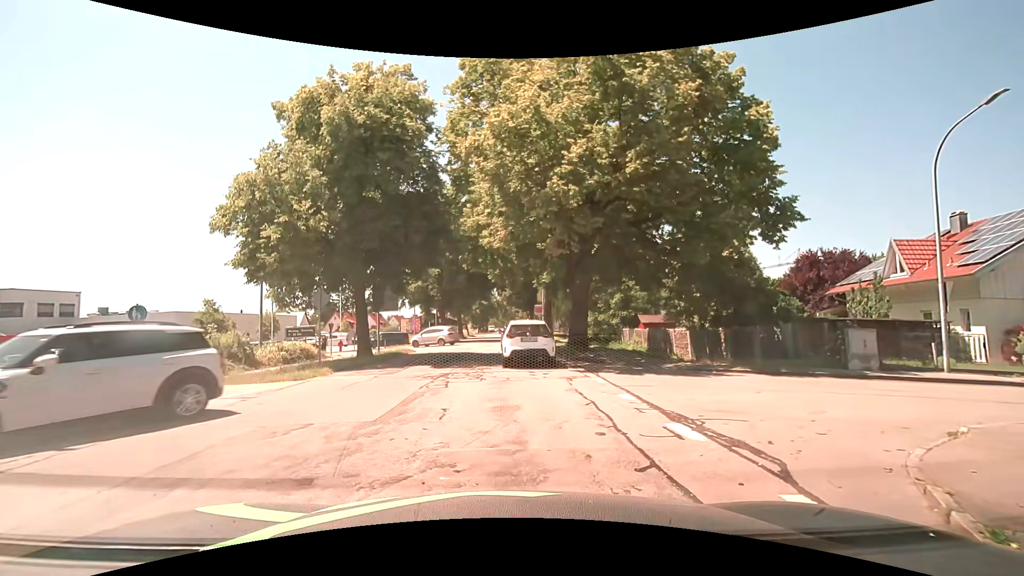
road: unclassified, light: Day
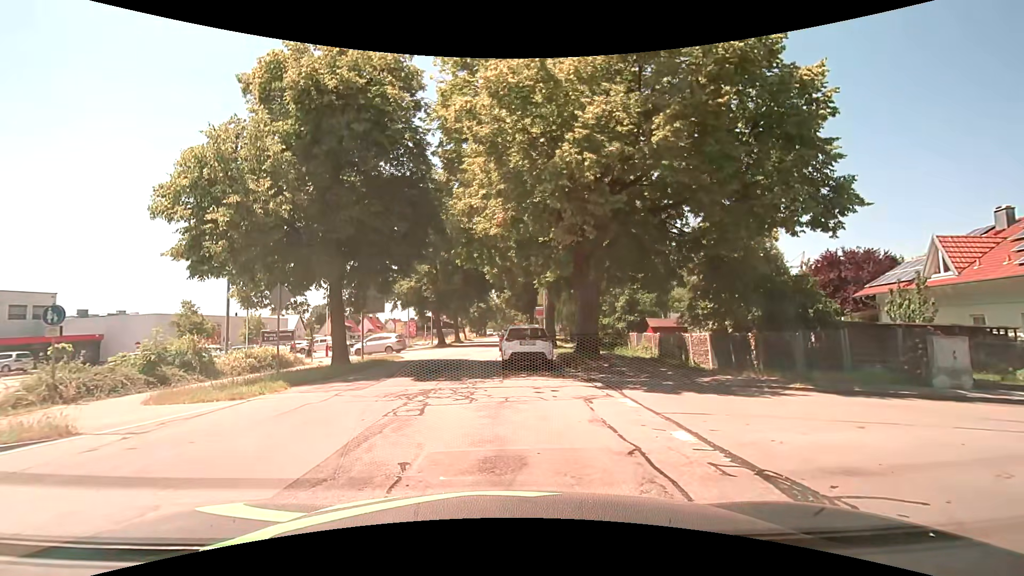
(0.0, +3.2) m; +2°
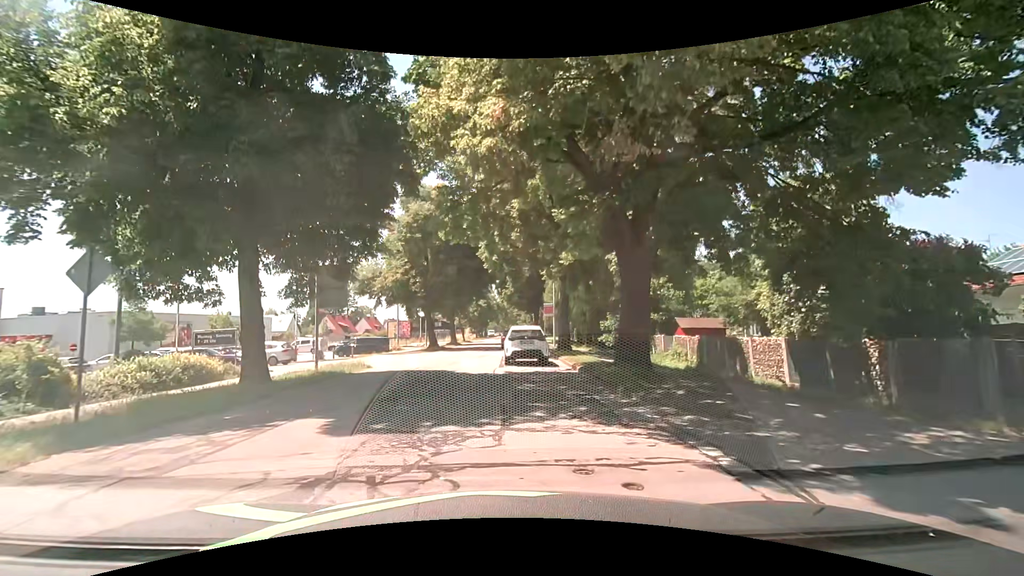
(-0.2, +7.1) m; -2°
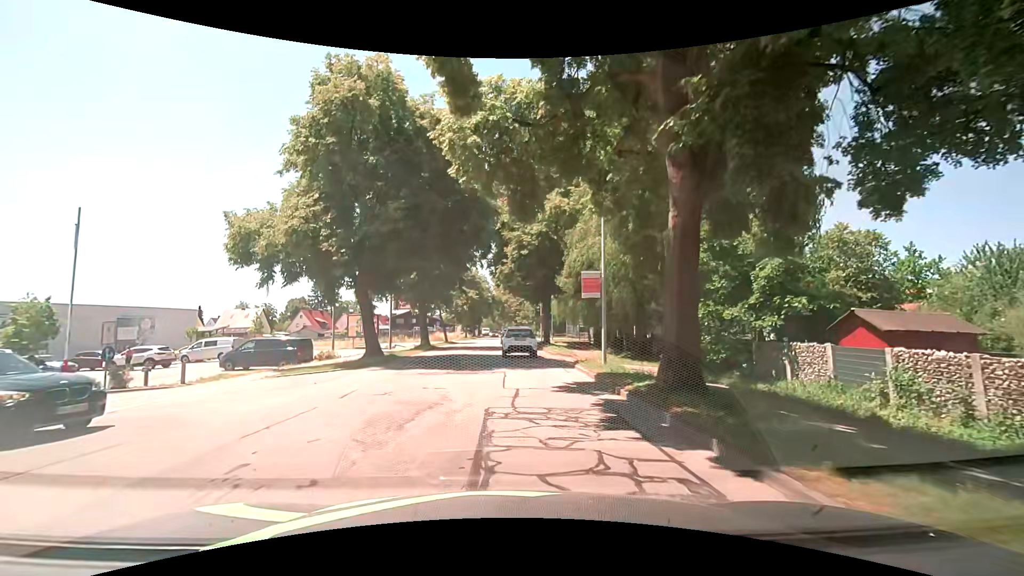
(-0.1, +19.2) m; 0°
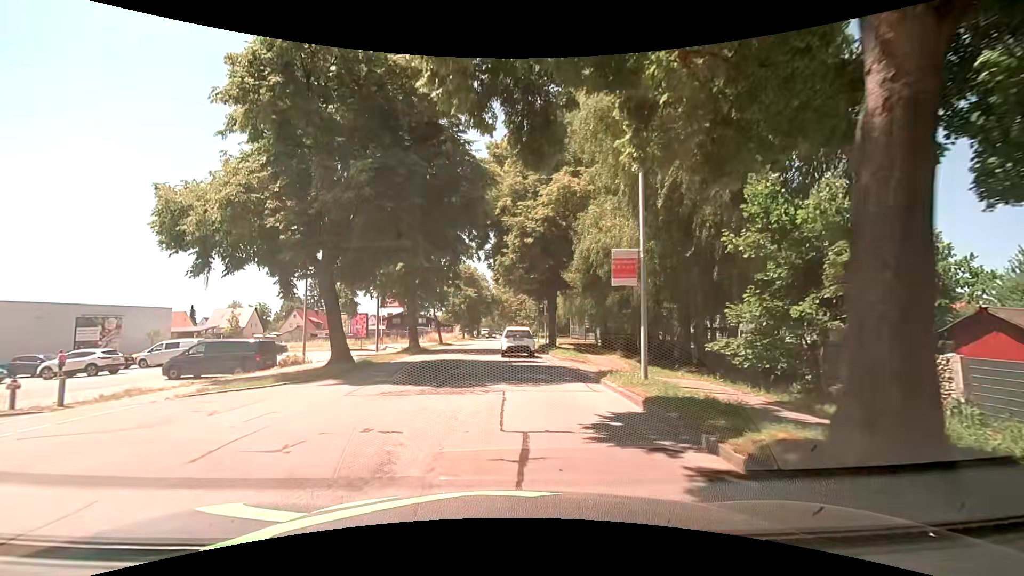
(0.0, +4.9) m; 0°
(0, +10) (0, +20) (0, +30) (0, +40) (0, +50) (0, +60) (0, +70) (0, +80) (+1, +90) (+1, +100) m
